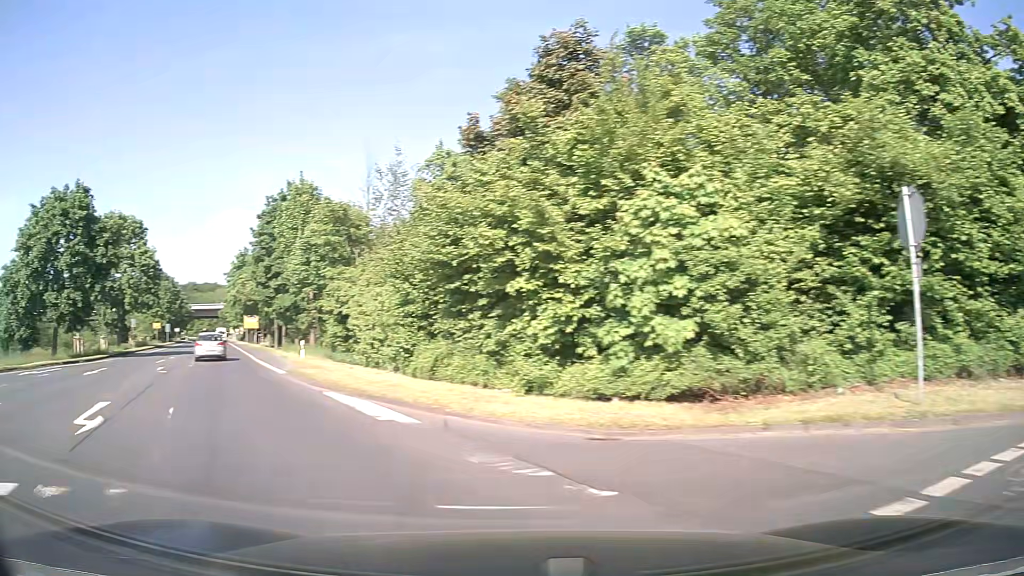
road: secondary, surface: asphalt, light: Day
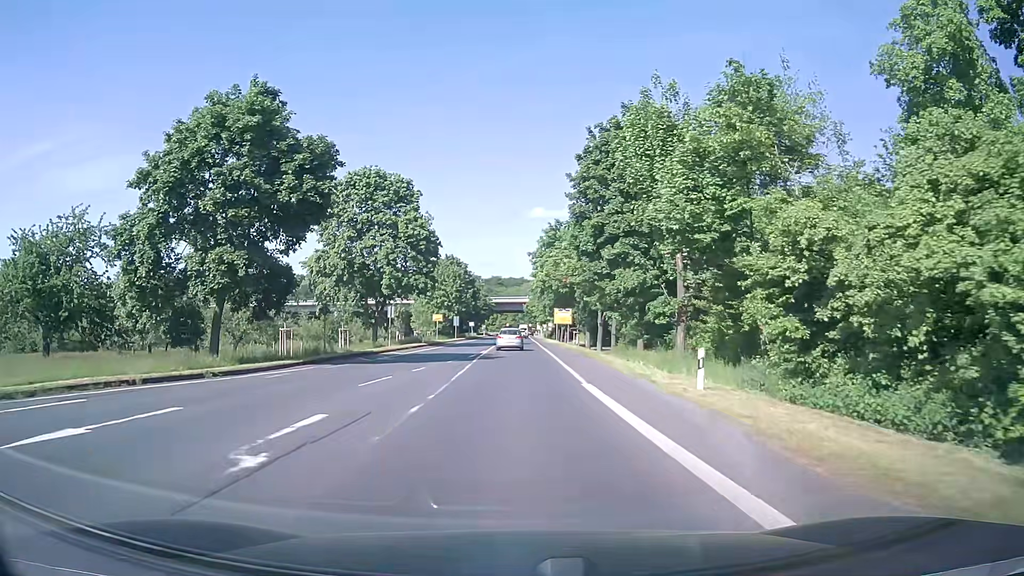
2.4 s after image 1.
(-7.2, +18.3) m; -26°
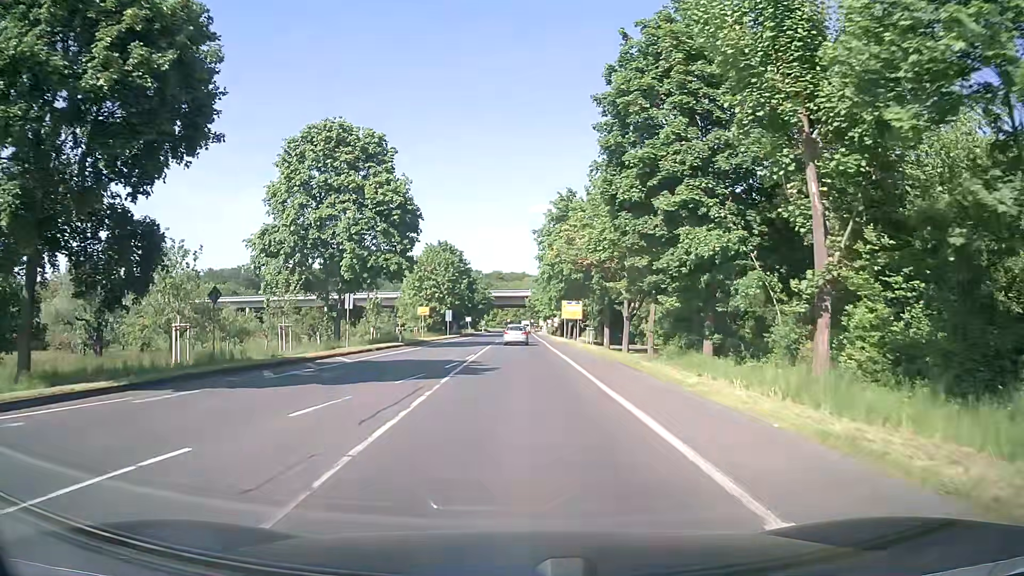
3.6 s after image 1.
(-0.1, +12.6) m; 0°
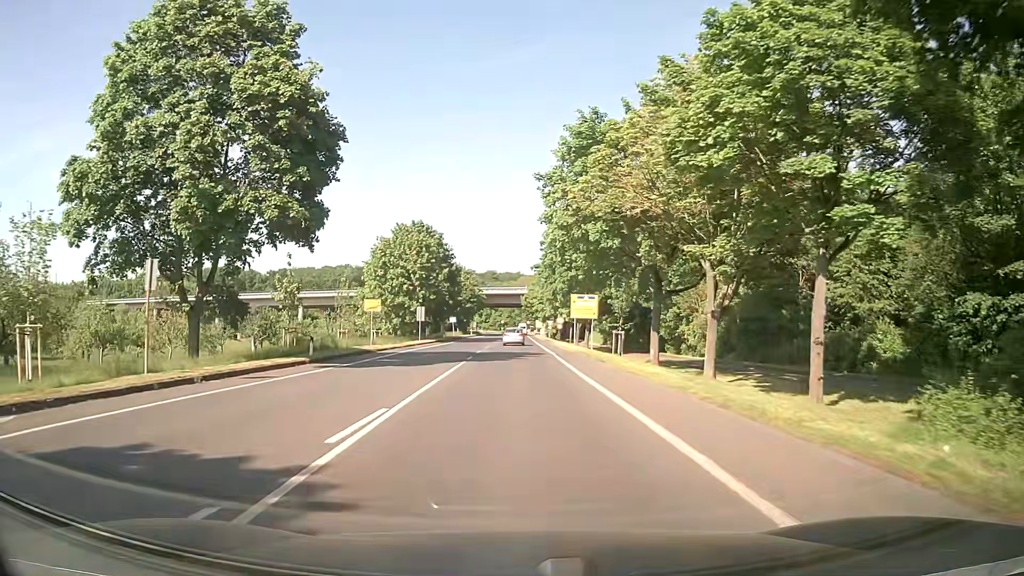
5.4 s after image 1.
(-0.1, +20.0) m; +1°
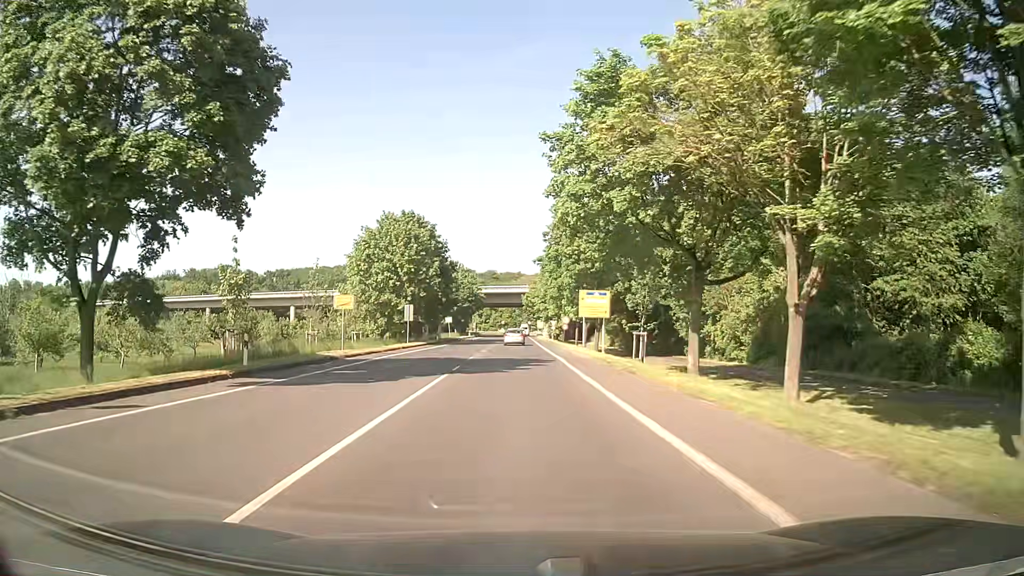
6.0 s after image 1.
(-0.1, +7.3) m; 0°
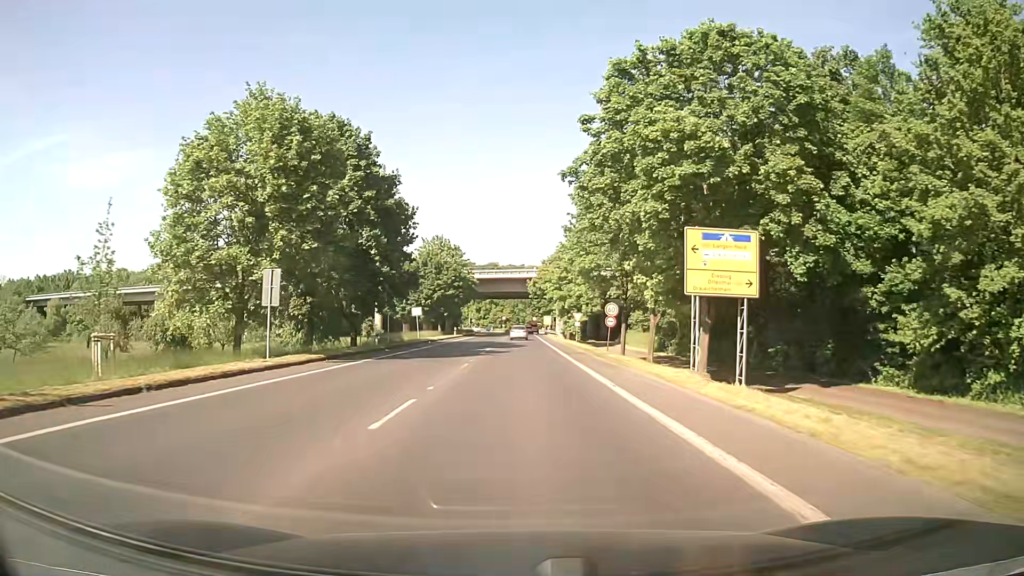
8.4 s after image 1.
(-0.2, +32.2) m; 0°
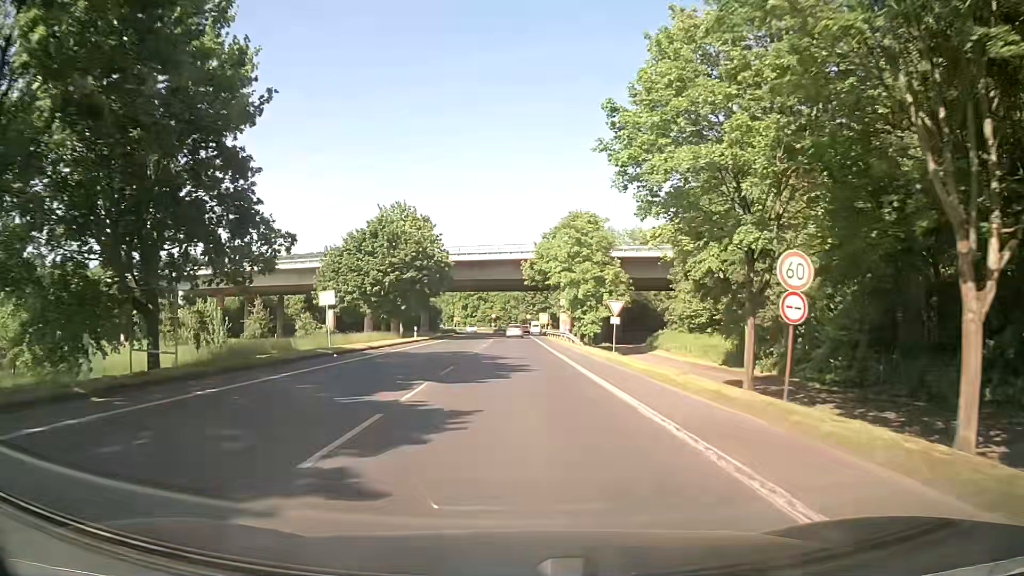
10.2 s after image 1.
(0.0, +26.8) m; 0°
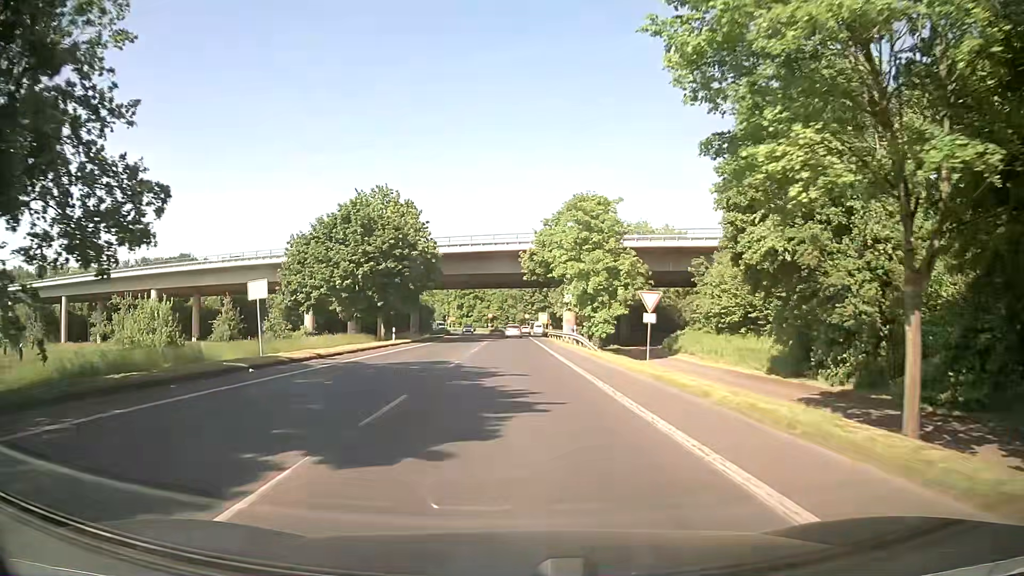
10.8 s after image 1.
(0.0, +9.0) m; +1°
(0, +10) (0, +20) (0, +30) (0, +40) (0, +50) (-1, +60) (-1, +70) (-1, +80) (-1, +90) (0, +100) m
